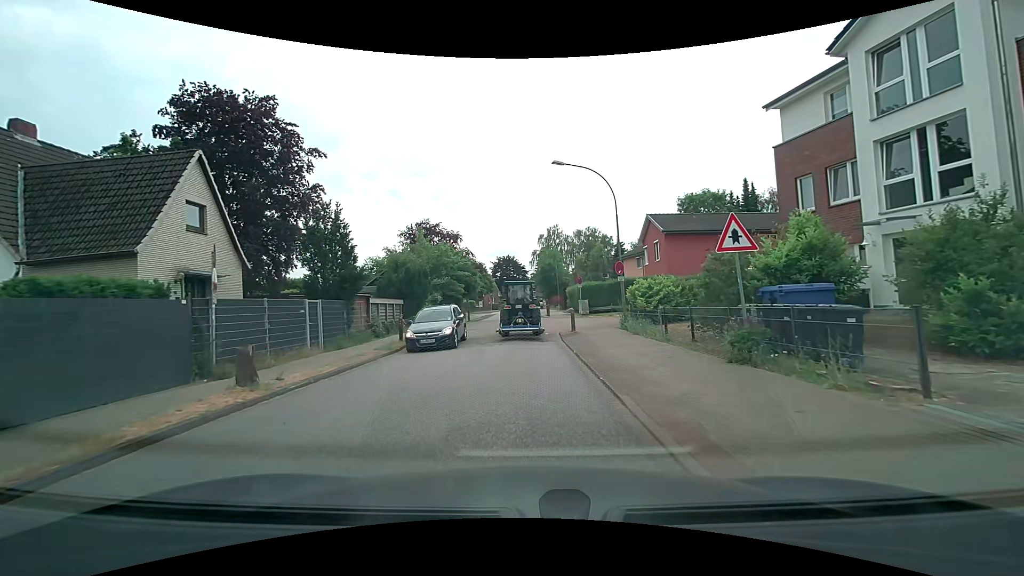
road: residential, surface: asphalt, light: Day
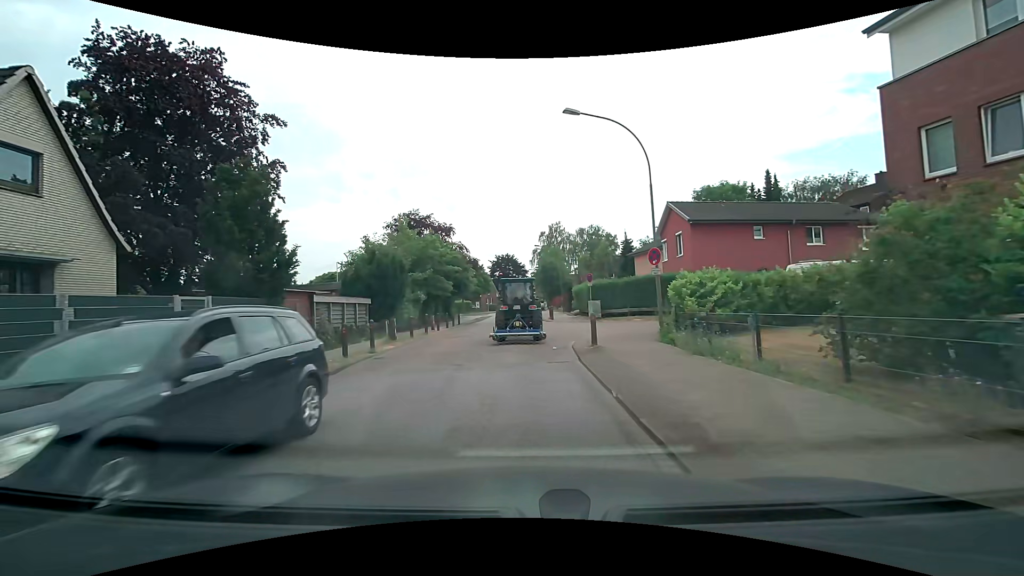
(0.0, +6.2) m; 0°
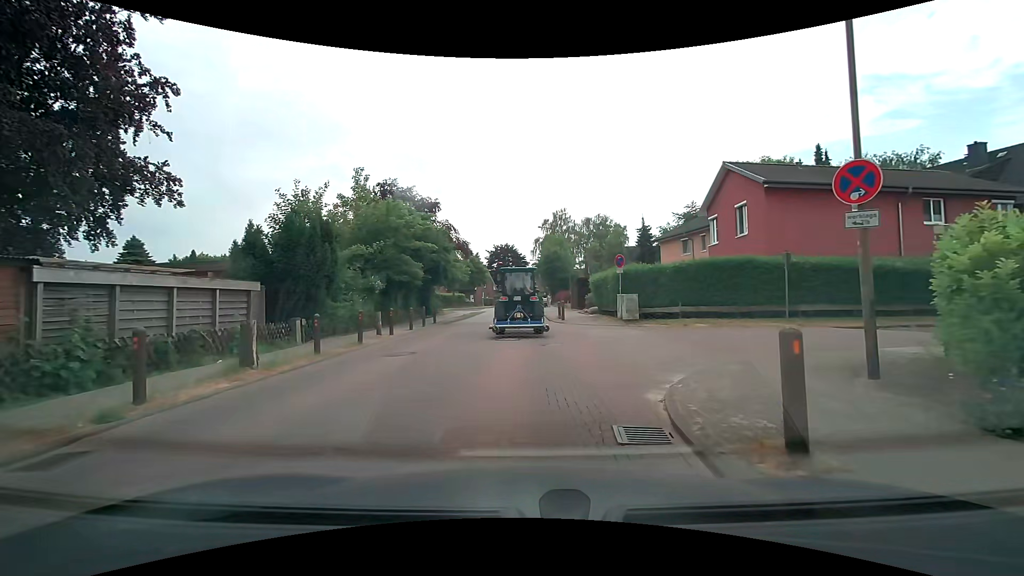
(-0.1, +10.0) m; -1°
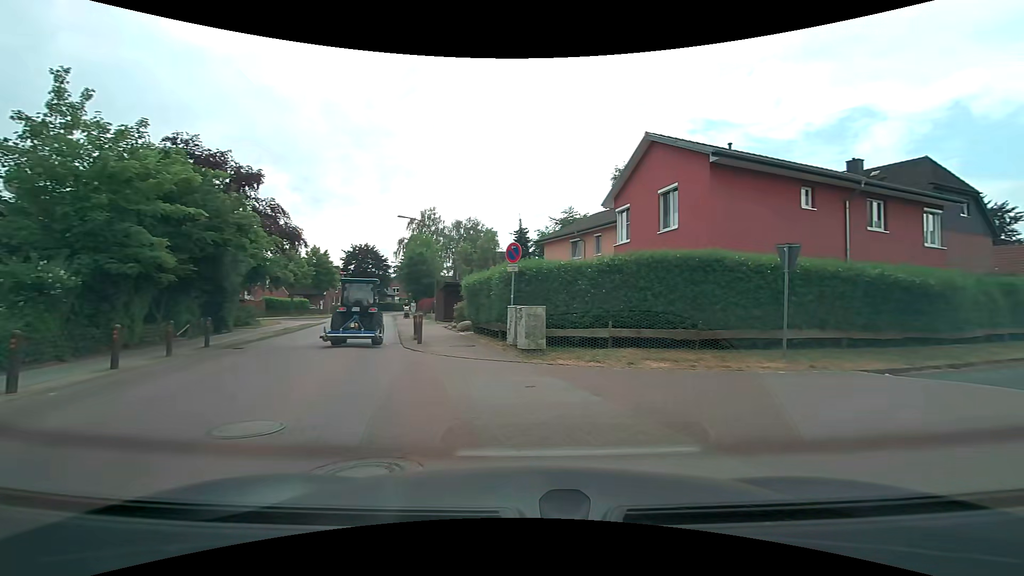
(+0.4, +9.0) m; +14°
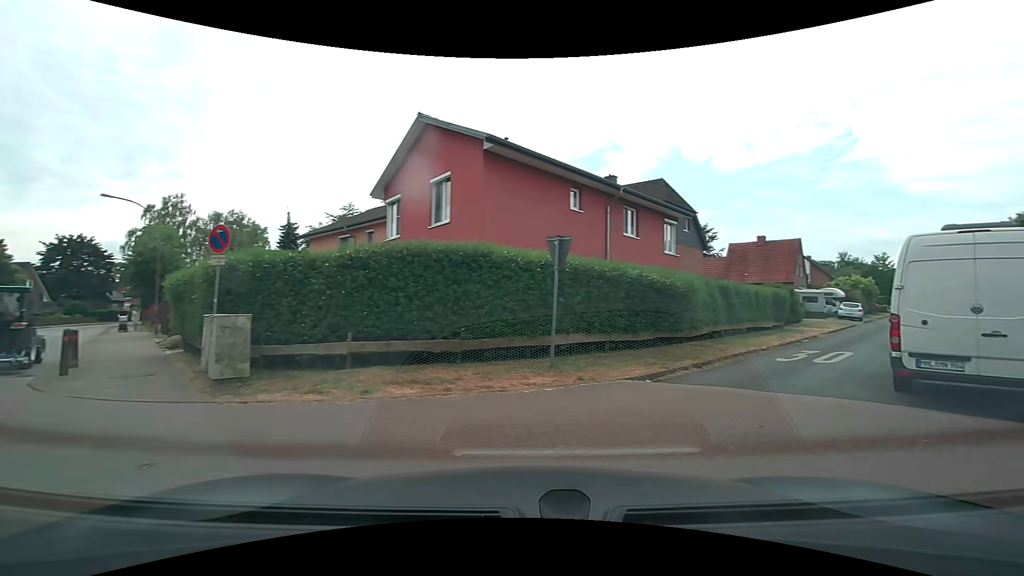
(+0.6, +2.9) m; +26°
